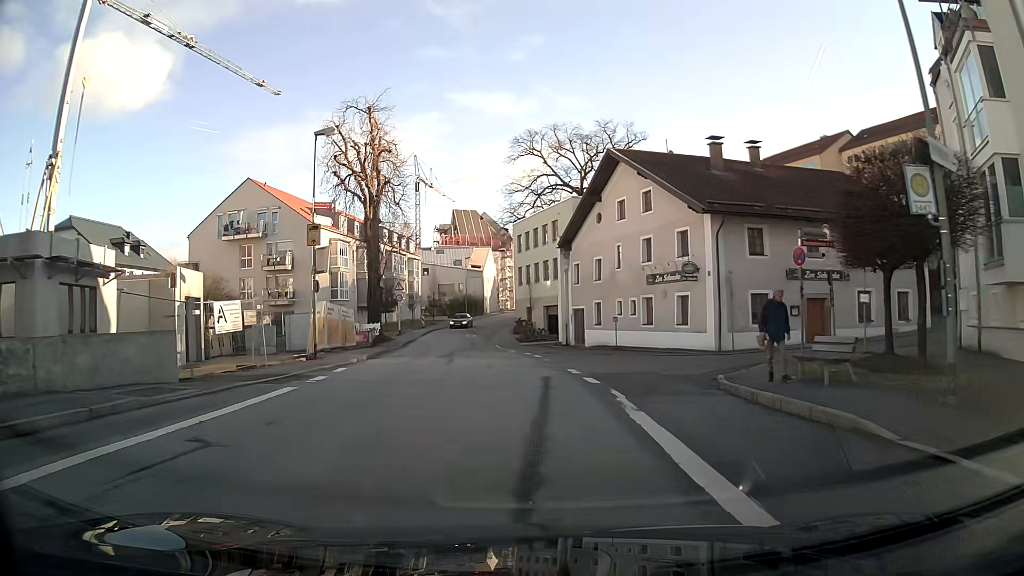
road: primary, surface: asphalt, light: Day
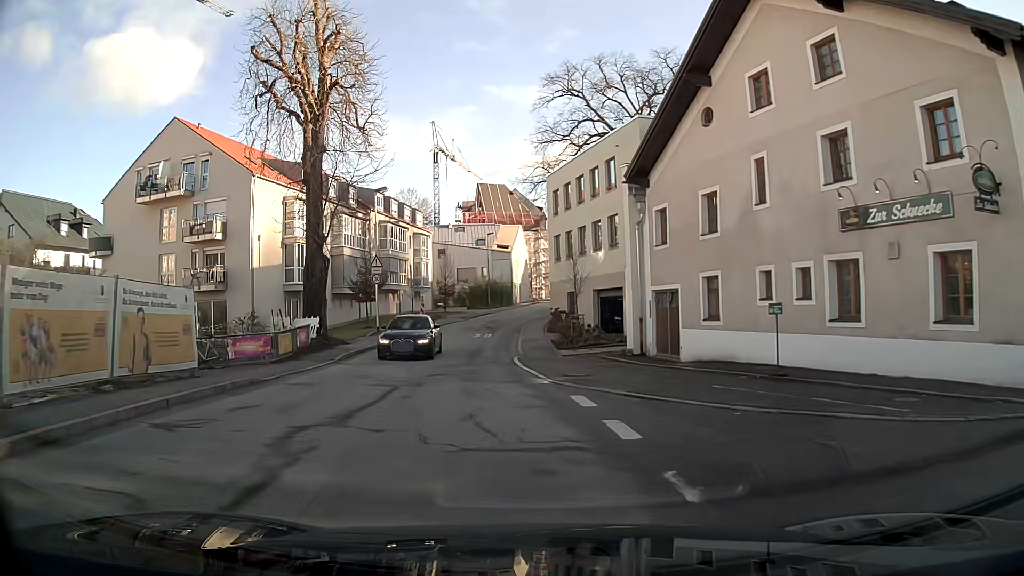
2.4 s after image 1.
(-0.6, +19.0) m; -4°
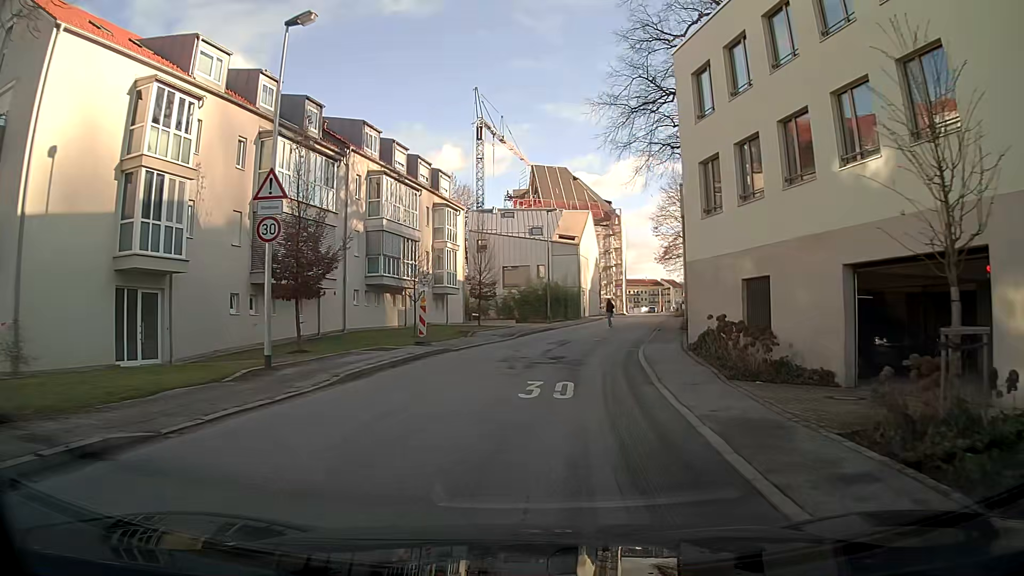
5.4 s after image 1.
(-1.5, +24.2) m; -2°
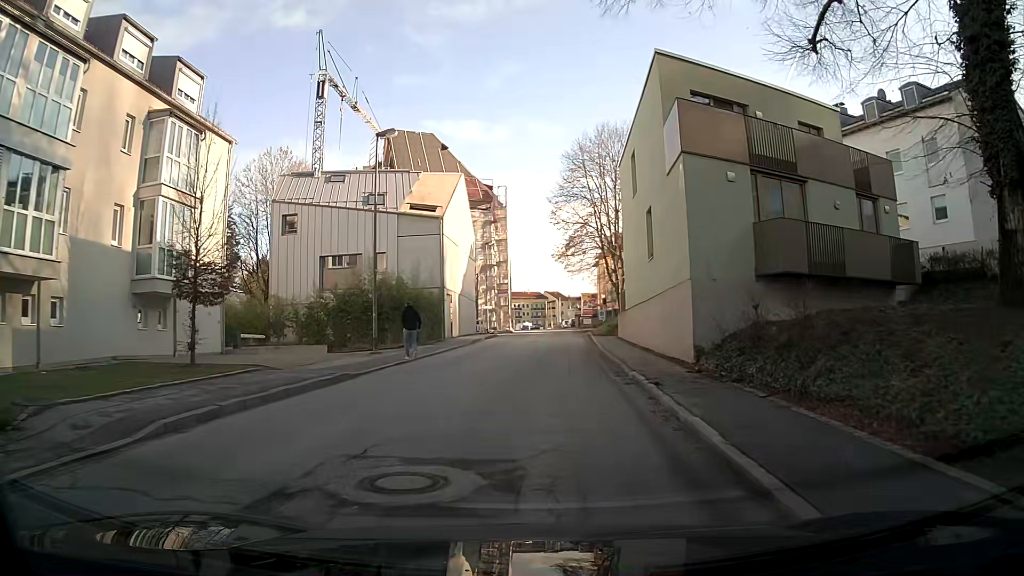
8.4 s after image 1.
(+1.1, +24.0) m; +10°
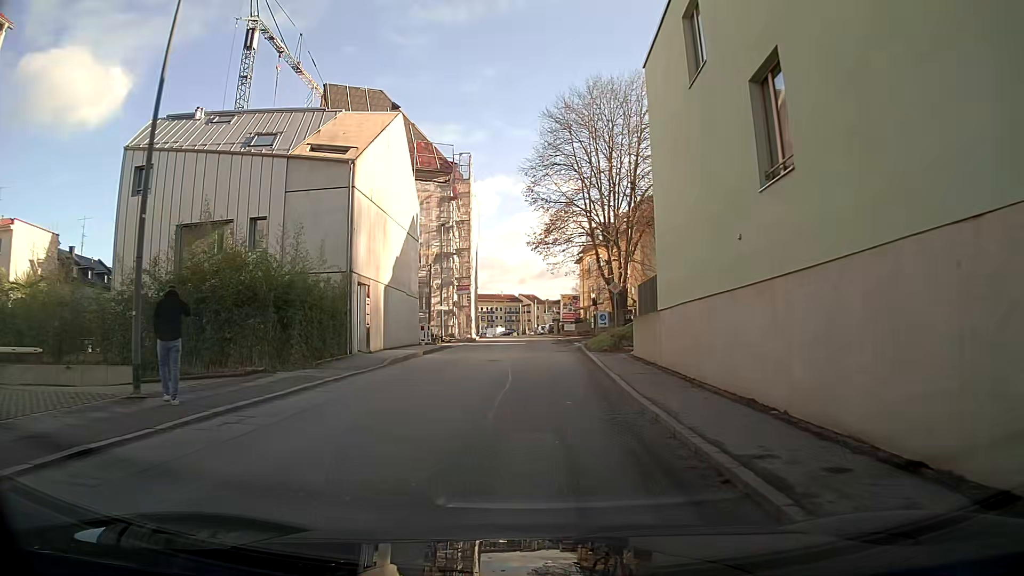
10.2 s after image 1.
(+0.2, +14.0) m; +1°
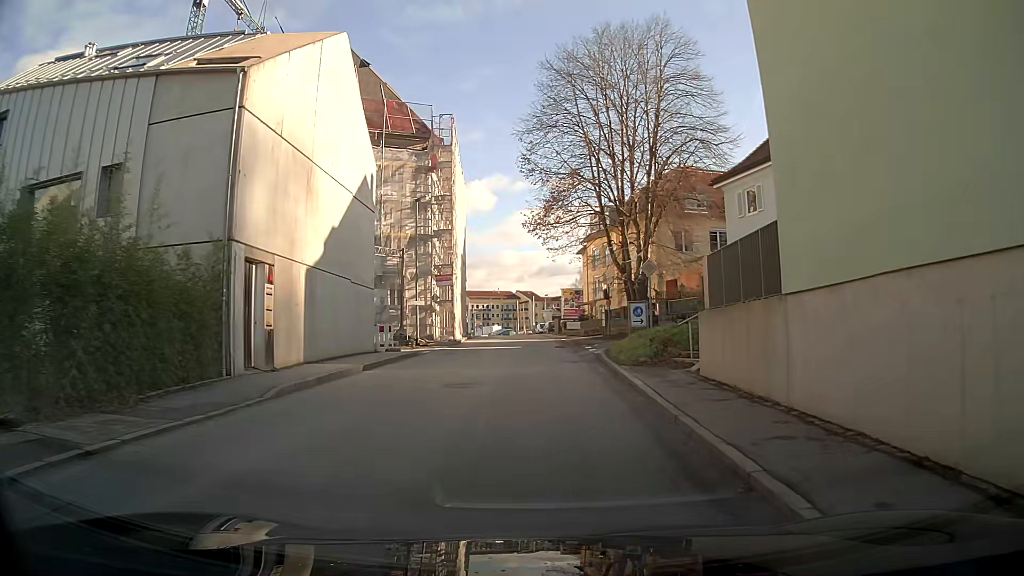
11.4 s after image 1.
(0.0, +9.2) m; 0°
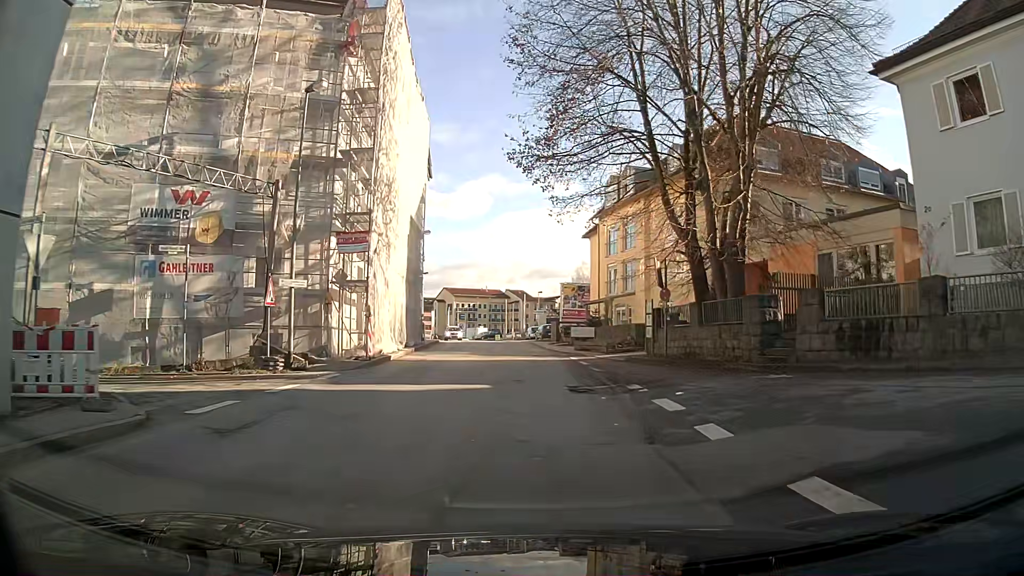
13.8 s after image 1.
(0.0, +18.6) m; +2°
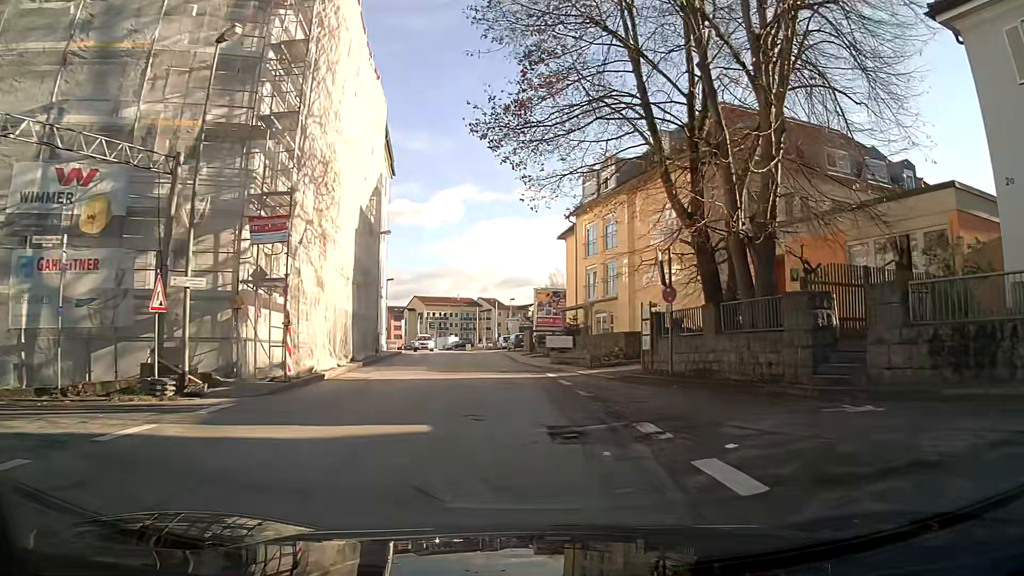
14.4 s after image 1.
(+0.1, +4.7) m; +2°
